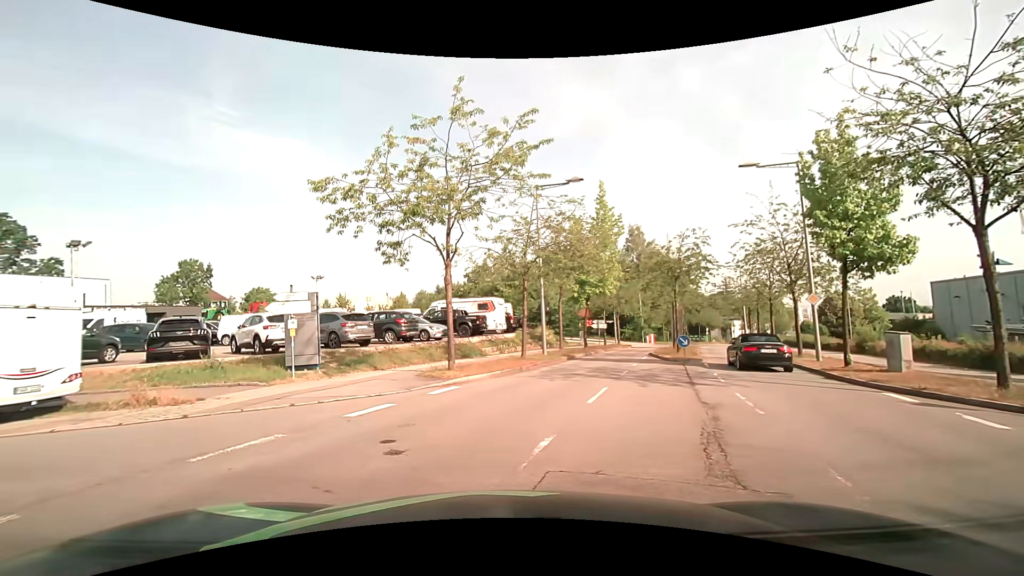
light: Day
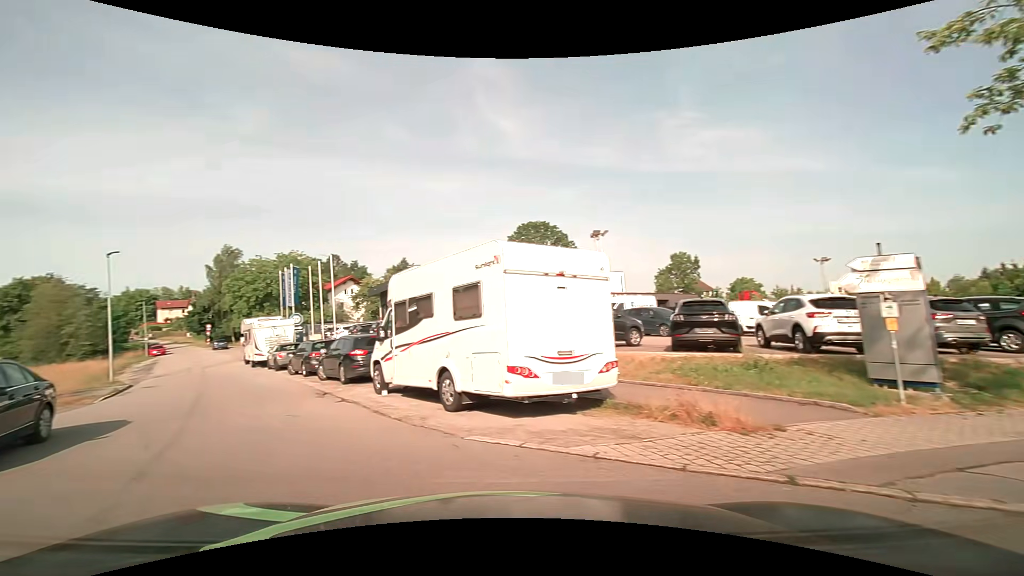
(-2.5, +5.5) m; -53°
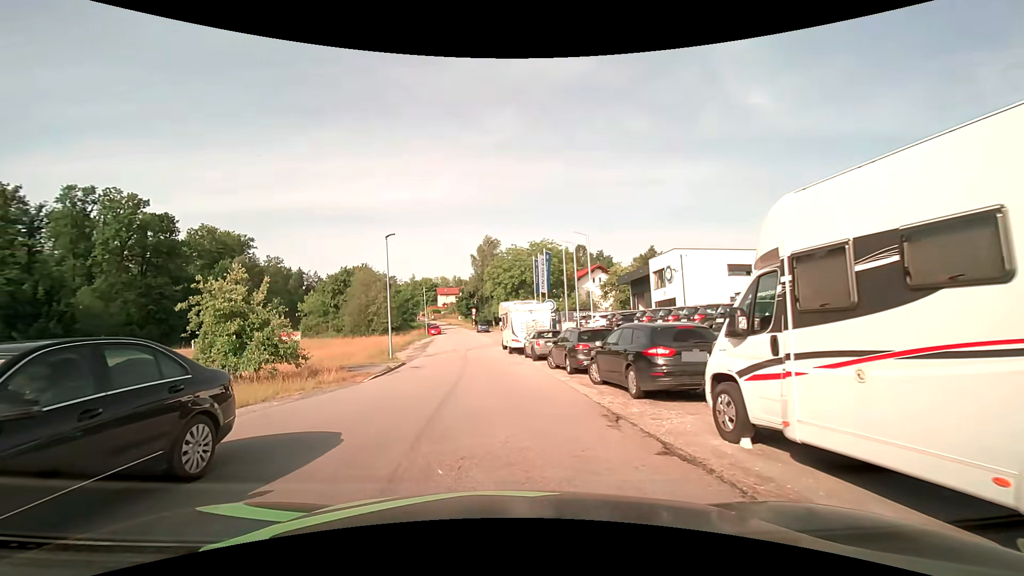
(-1.8, +5.8) m; -25°
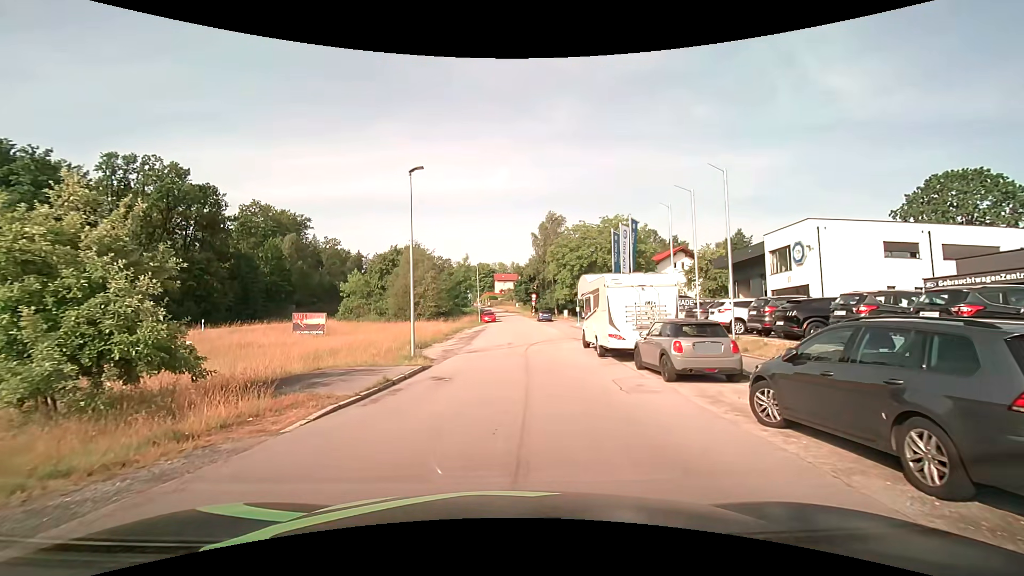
(-1.0, +11.4) m; -7°
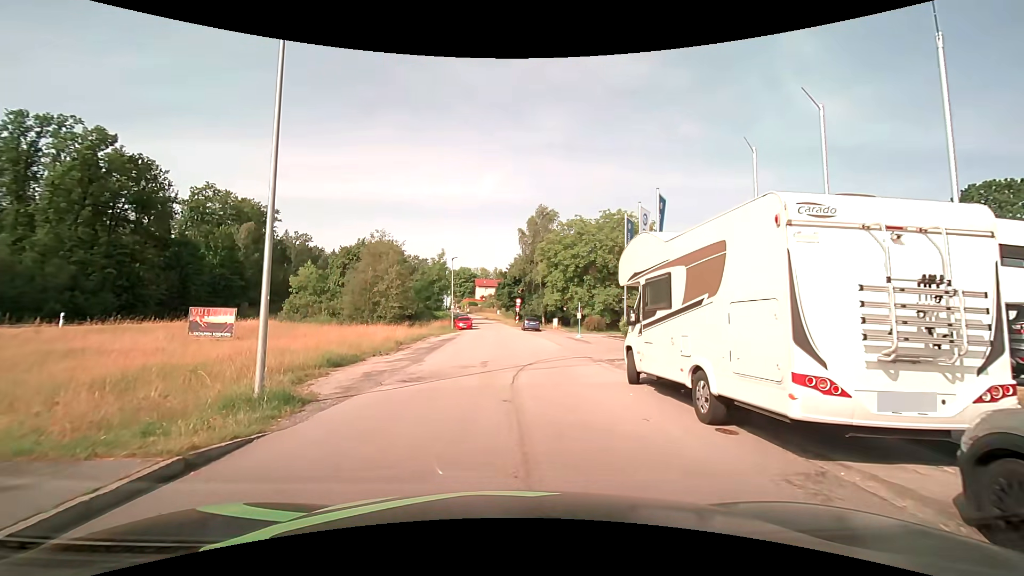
(+0.2, +11.0) m; +3°
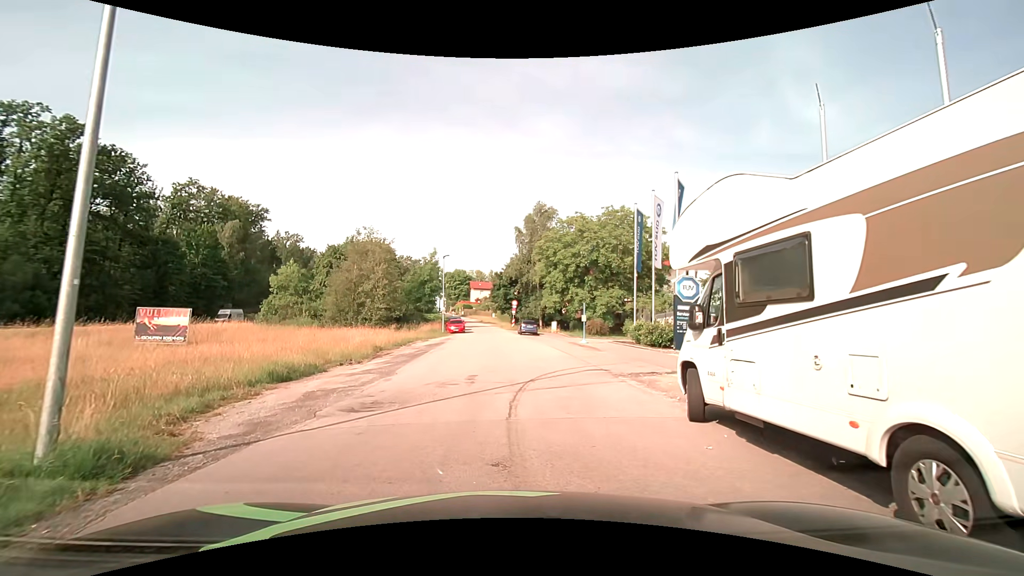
(0.0, +3.8) m; 0°
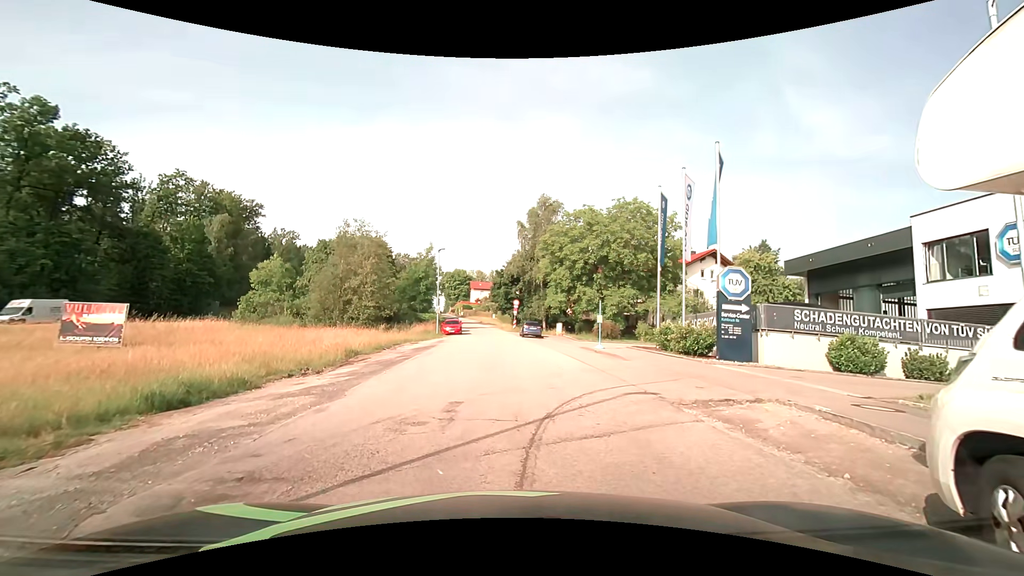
(0.0, +4.6) m; 0°
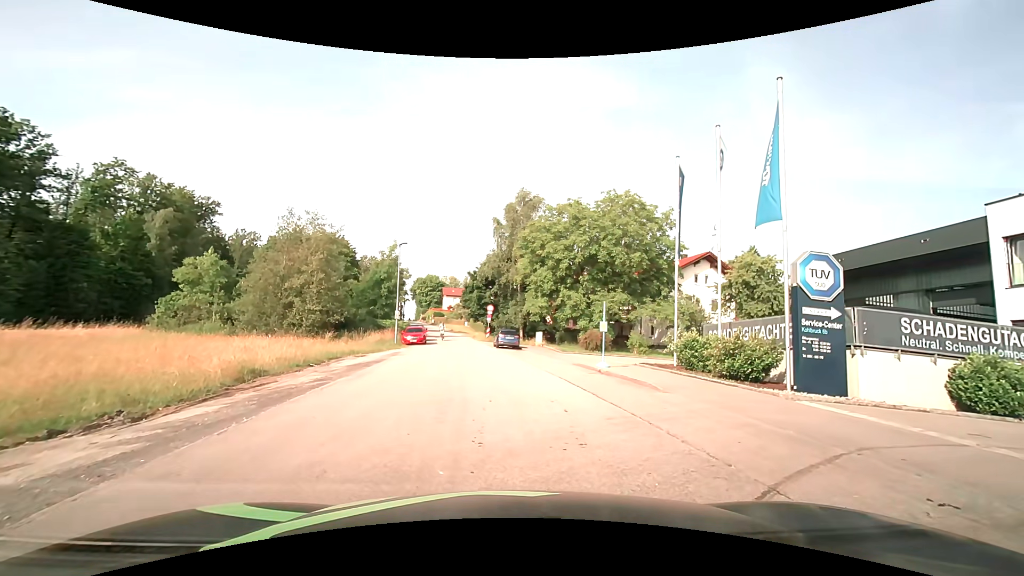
(+0.1, +6.6) m; +5°
